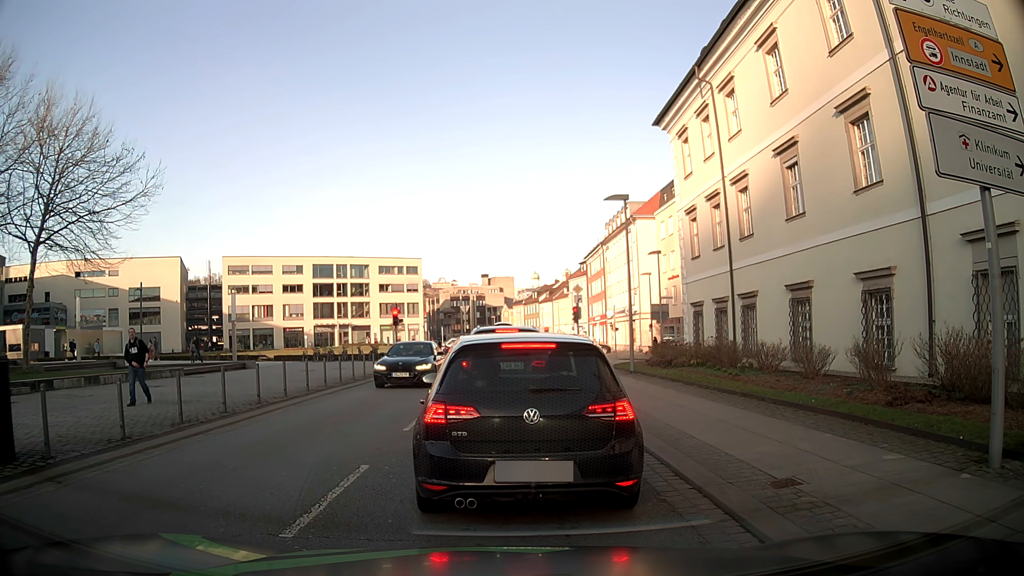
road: tertiary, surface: asphalt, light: Day
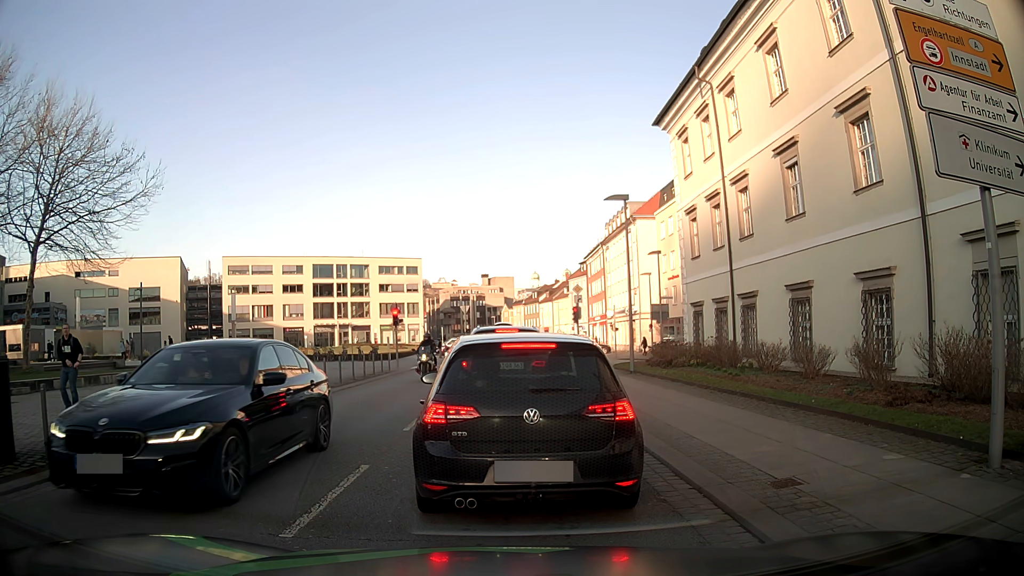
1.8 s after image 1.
(0.0, 0.0) m; 0°
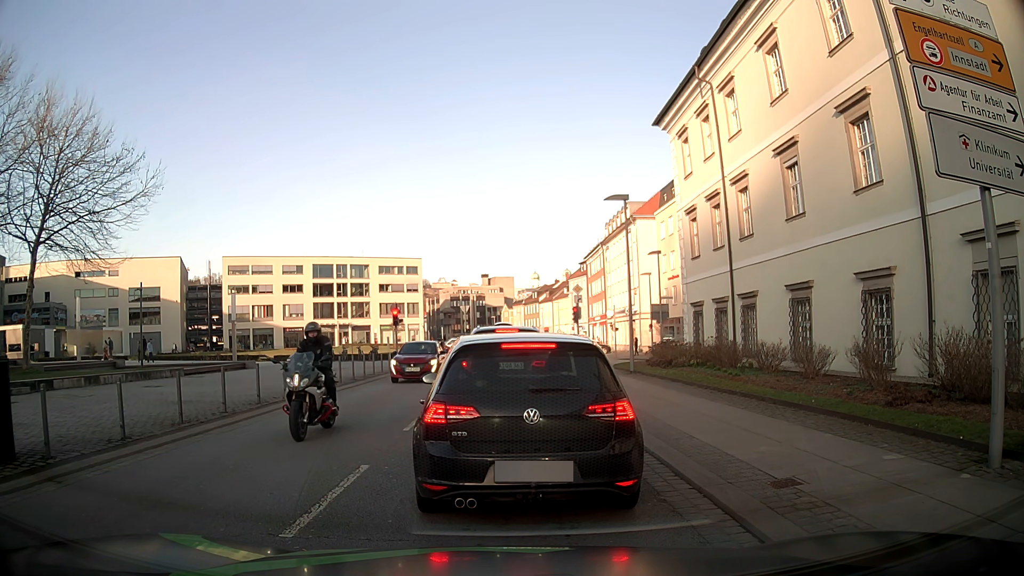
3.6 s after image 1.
(0.0, 0.0) m; 0°
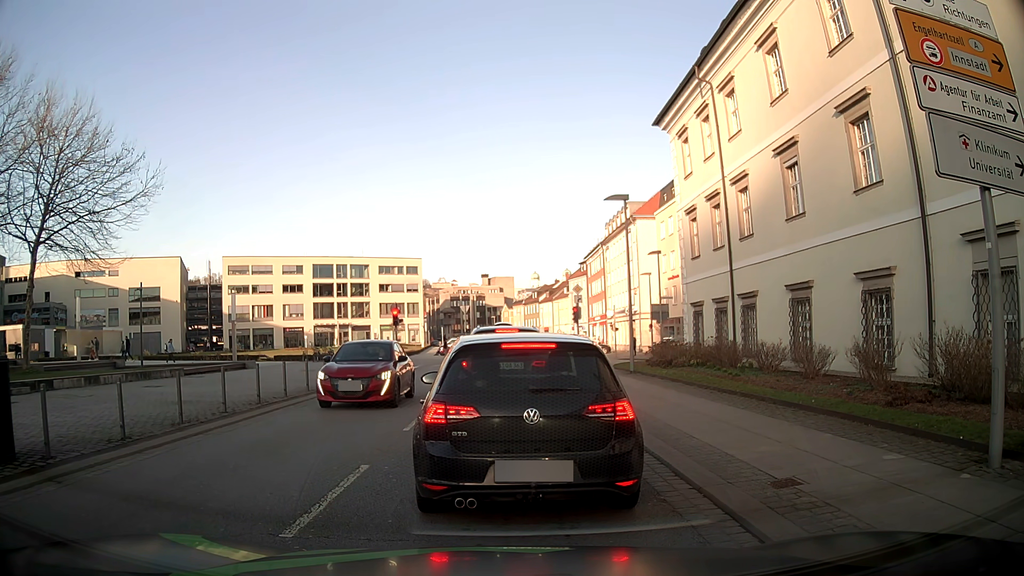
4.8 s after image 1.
(0.0, 0.0) m; 0°
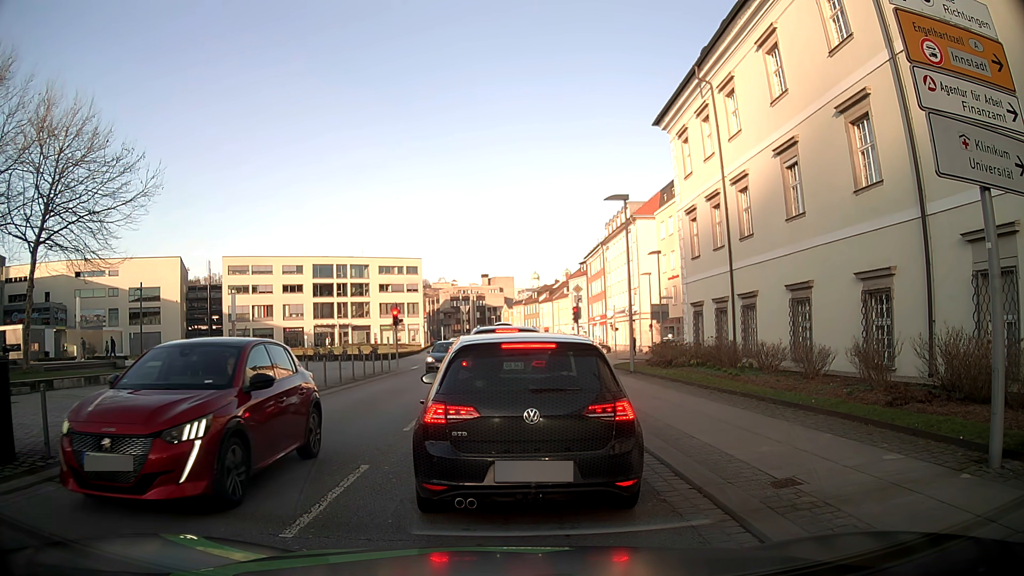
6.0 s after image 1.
(0.0, 0.0) m; 0°
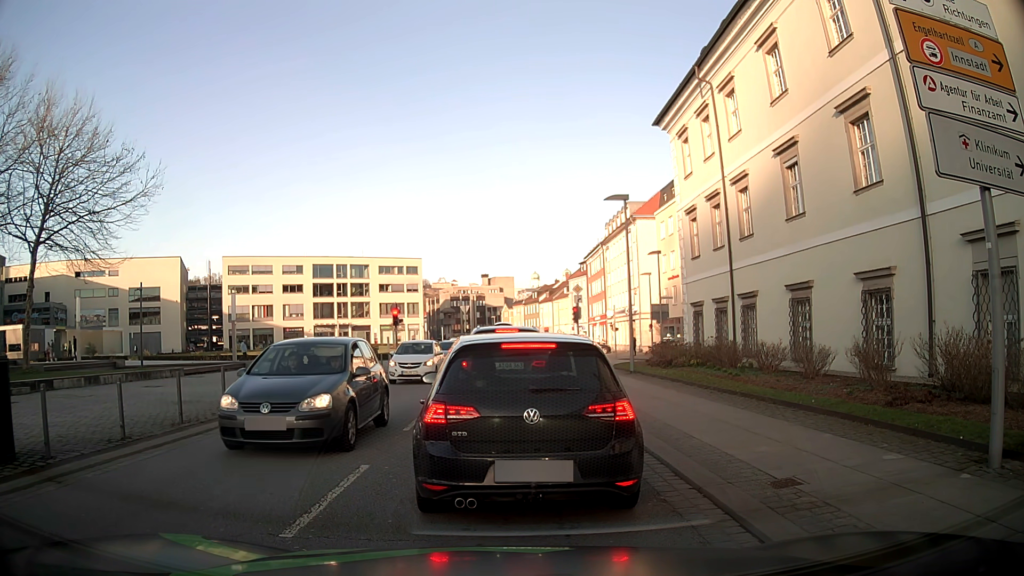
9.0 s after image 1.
(0.0, 0.0) m; 0°
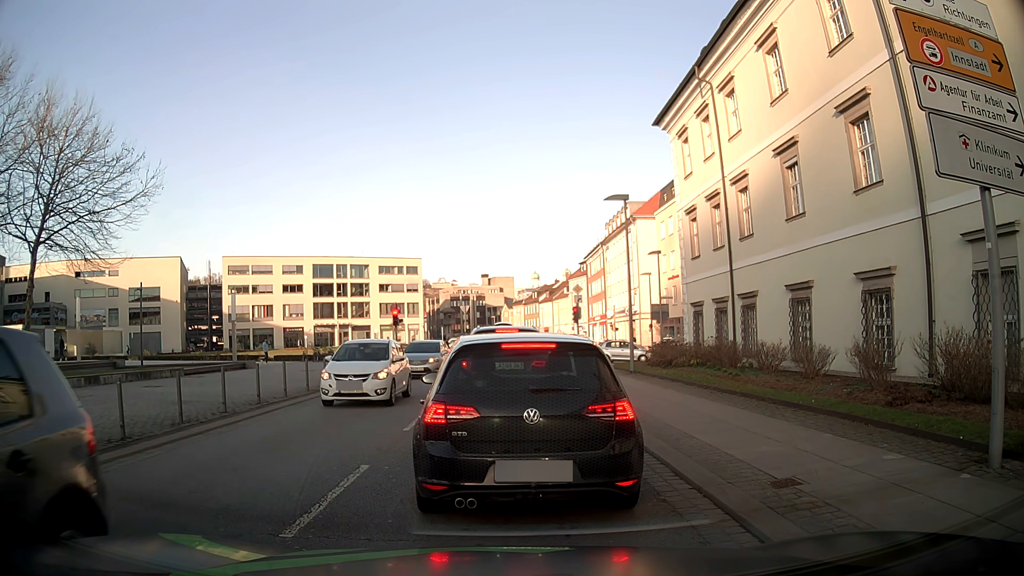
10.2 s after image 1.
(0.0, 0.0) m; 0°
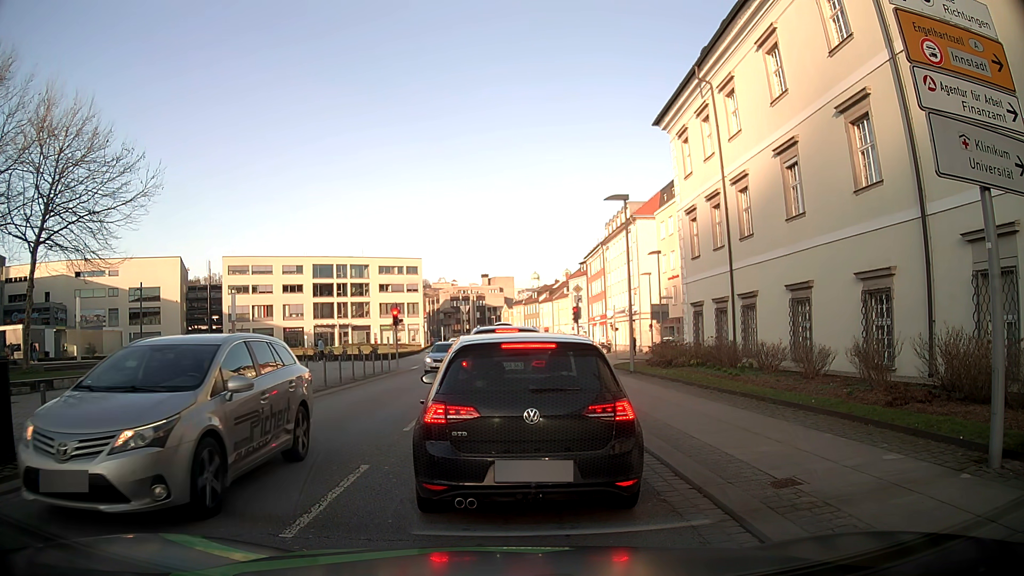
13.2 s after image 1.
(0.0, 0.0) m; 0°
